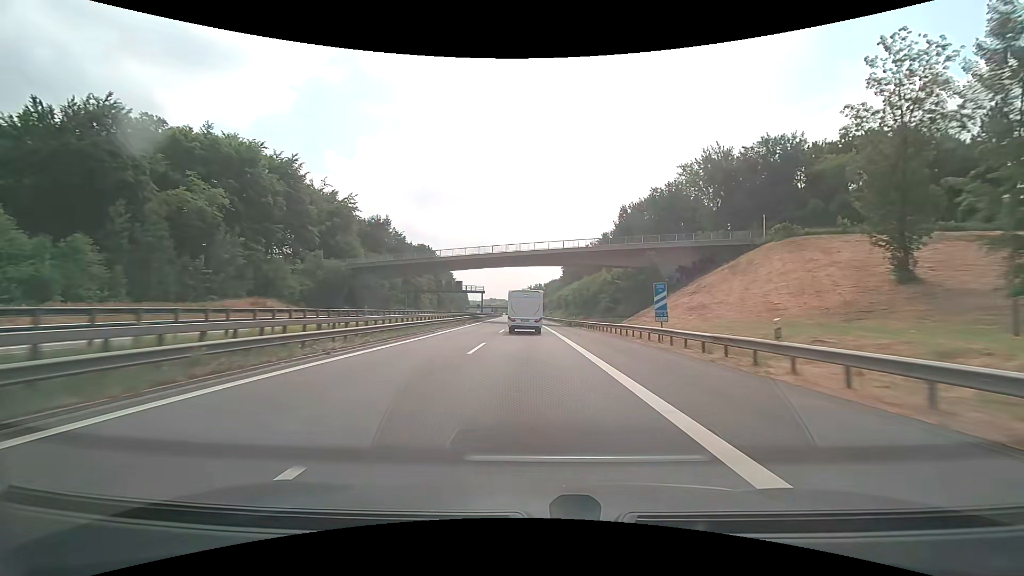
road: motorway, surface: asphalt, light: Day
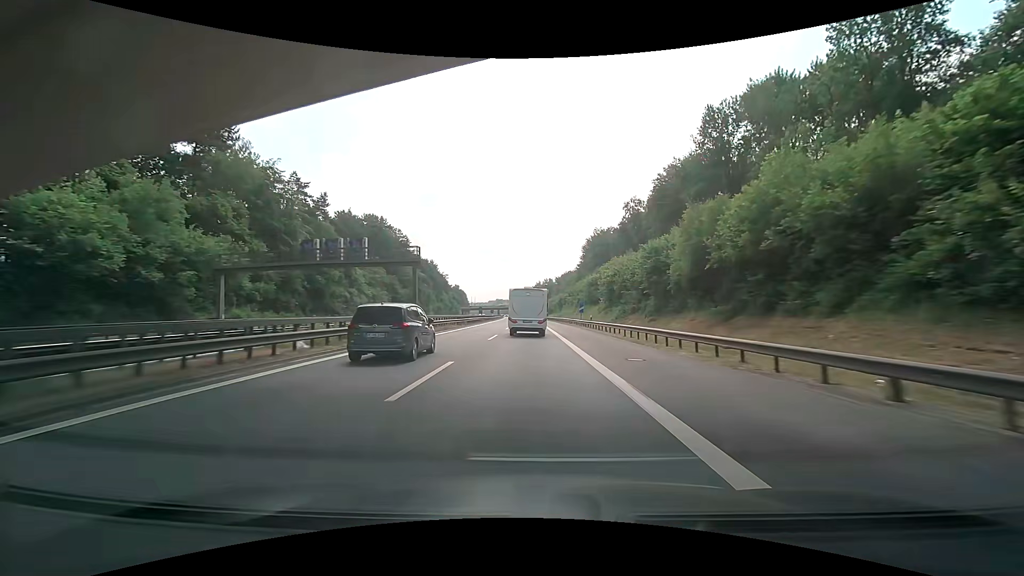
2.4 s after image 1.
(-0.6, +63.2) m; -1°
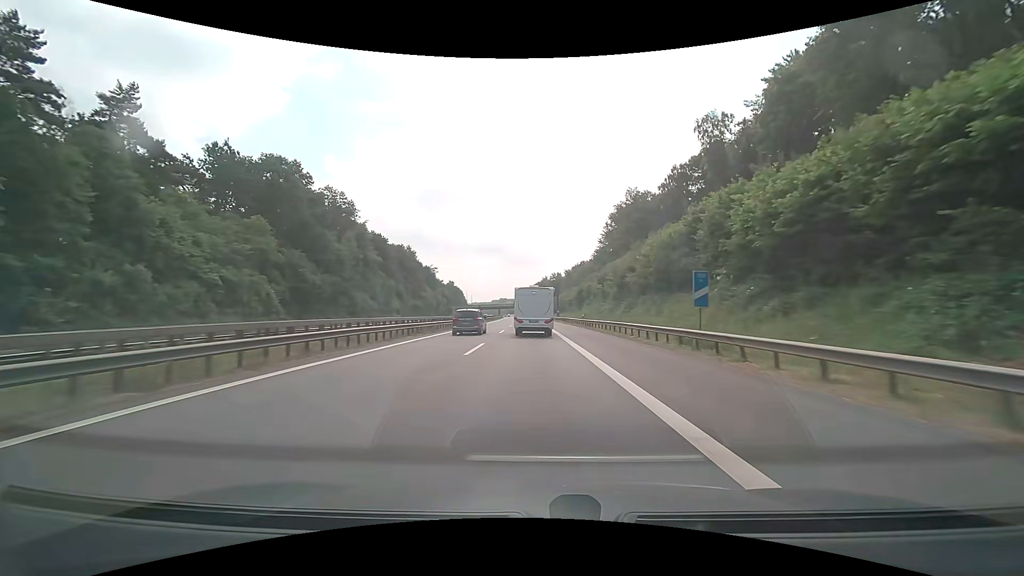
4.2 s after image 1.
(-0.5, +45.8) m; -1°
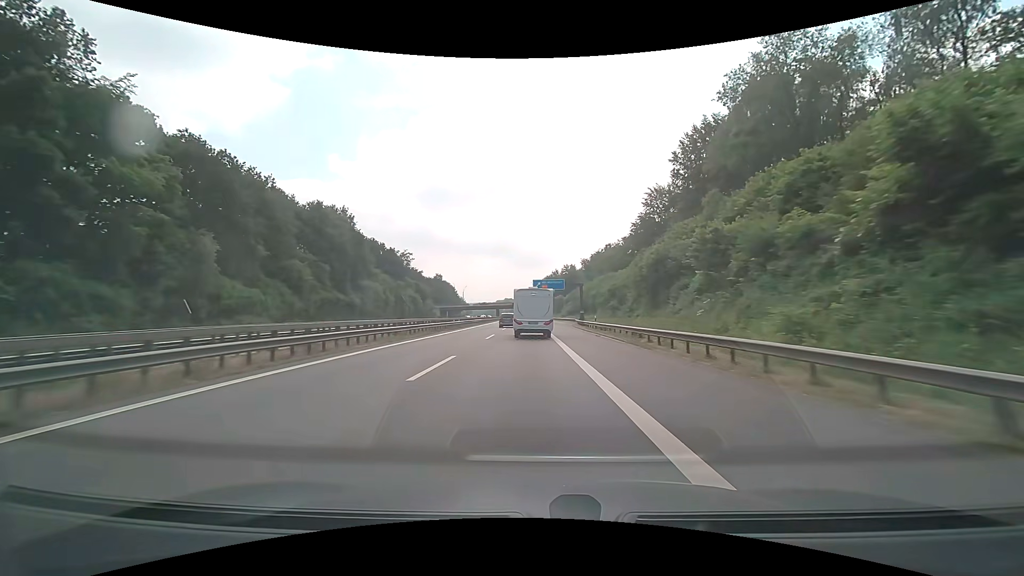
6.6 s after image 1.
(-0.3, +60.4) m; -1°
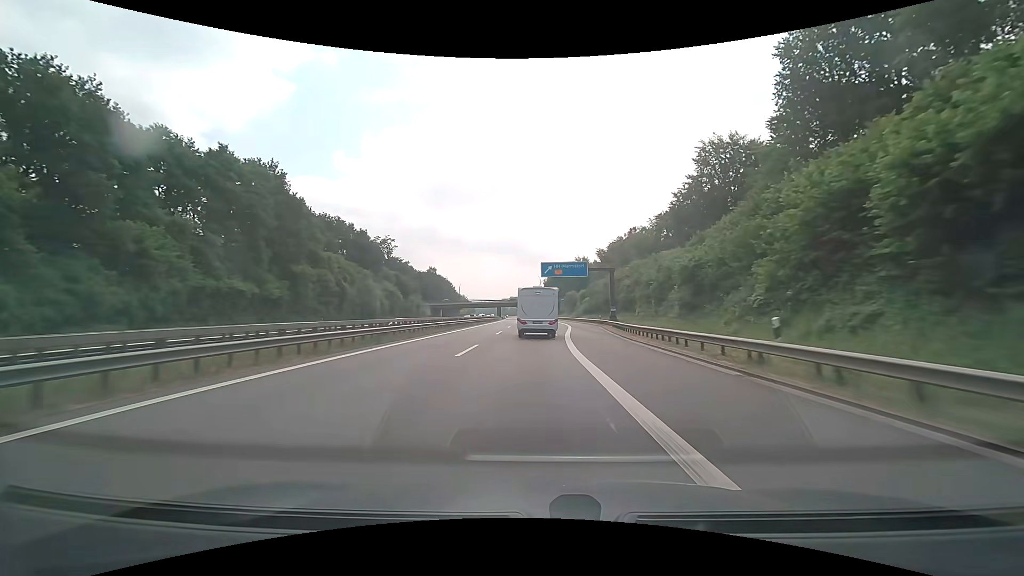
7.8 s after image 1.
(-0.2, +30.6) m; -1°
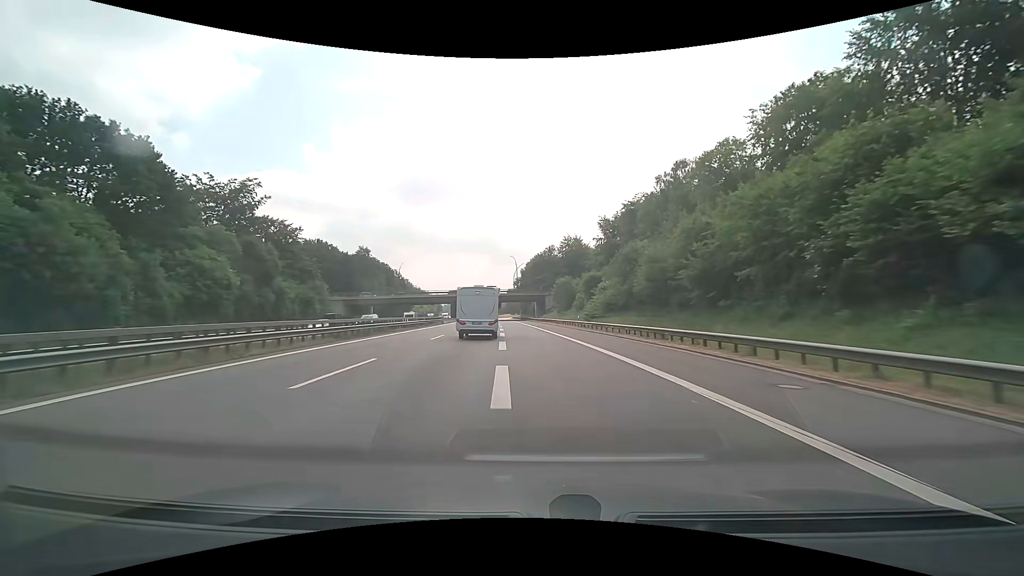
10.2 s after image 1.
(+0.9, +61.1) m; +3°
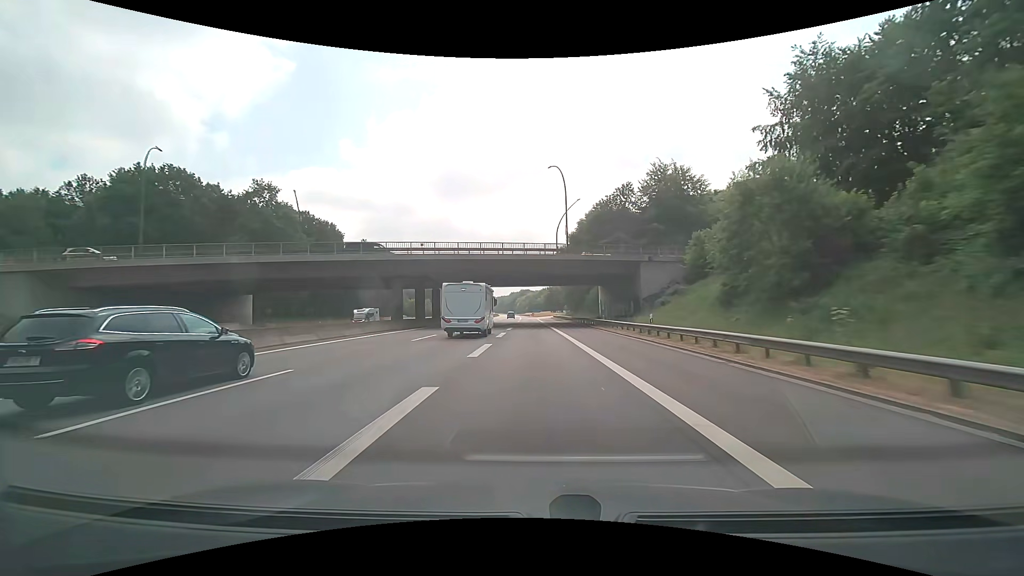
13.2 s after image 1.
(-3.3, +76.5) m; -5°
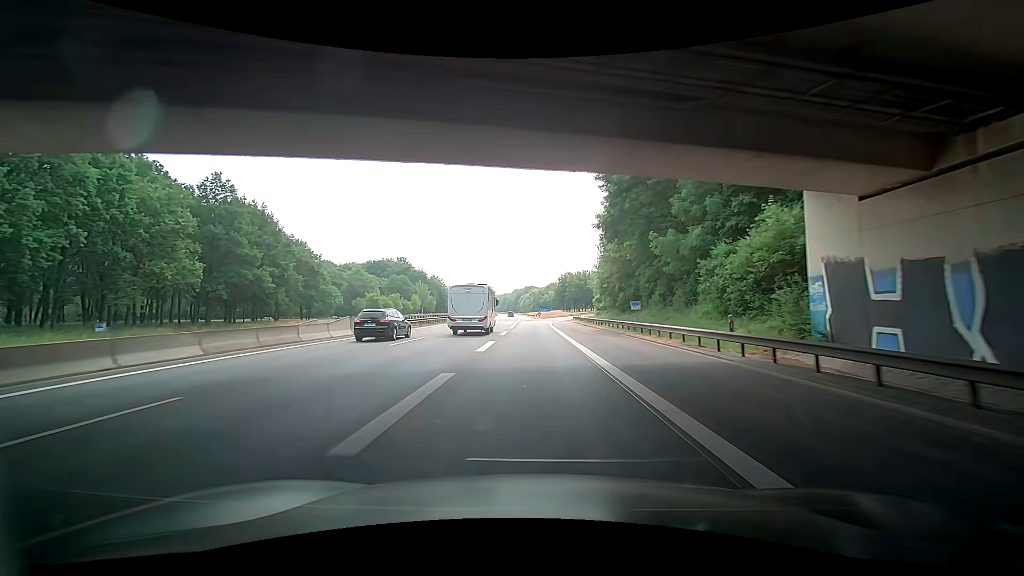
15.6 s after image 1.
(-0.1, +58.0) m; 0°
(0, +10) (0, +20) (0, +30) (0, +40) (0, +50) (0, +60) (+1, +70) (+1, +80) (+3, +90) (+4, +100) m
